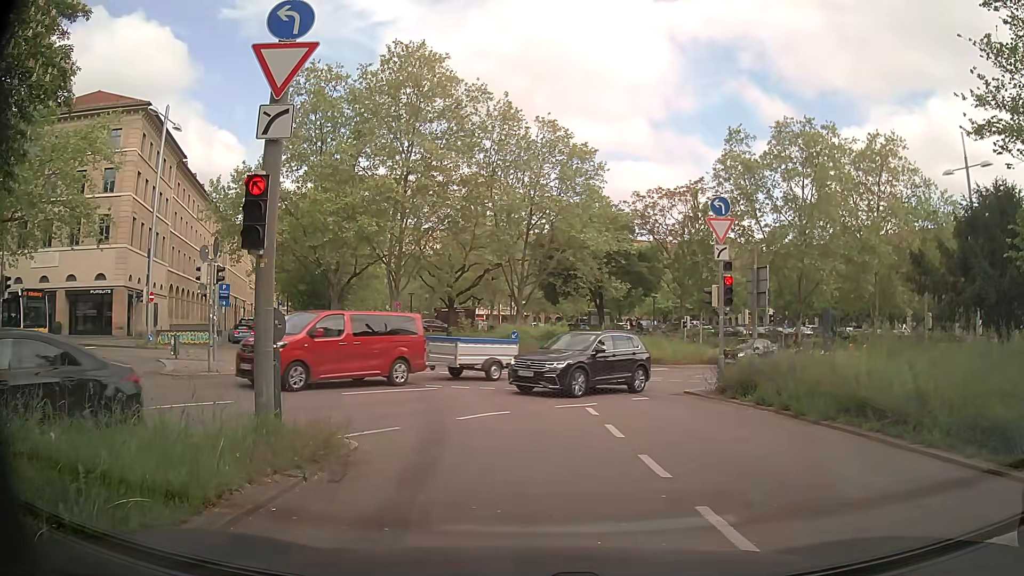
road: secondary_link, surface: asphalt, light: Day
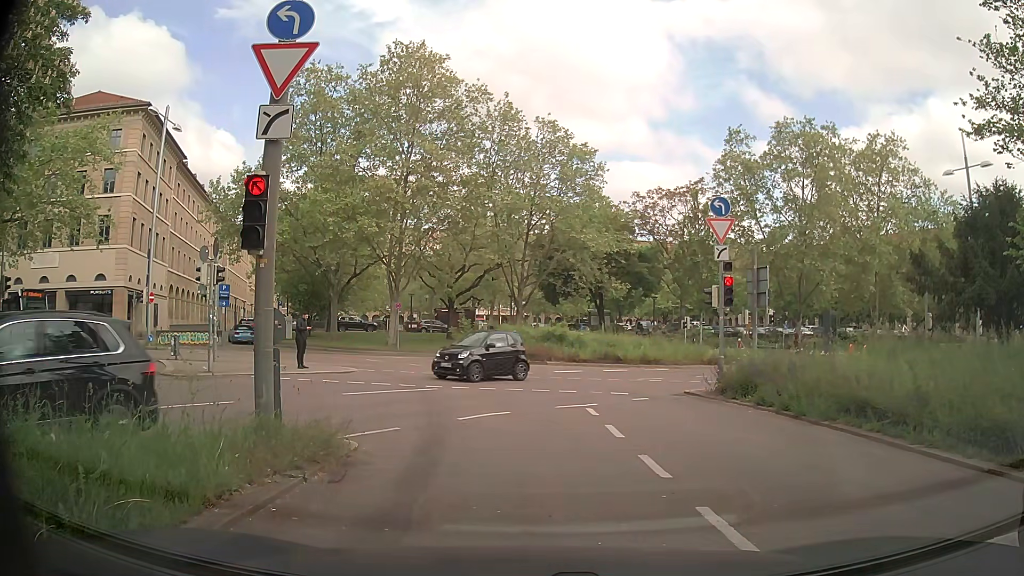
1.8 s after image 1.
(0.0, 0.0) m; 0°
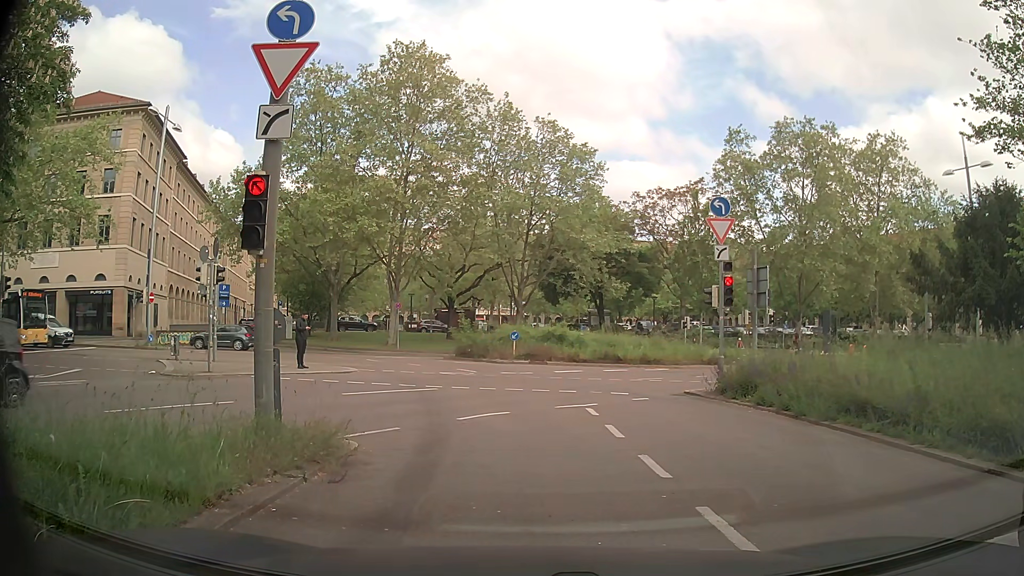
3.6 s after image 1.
(0.0, 0.0) m; 0°
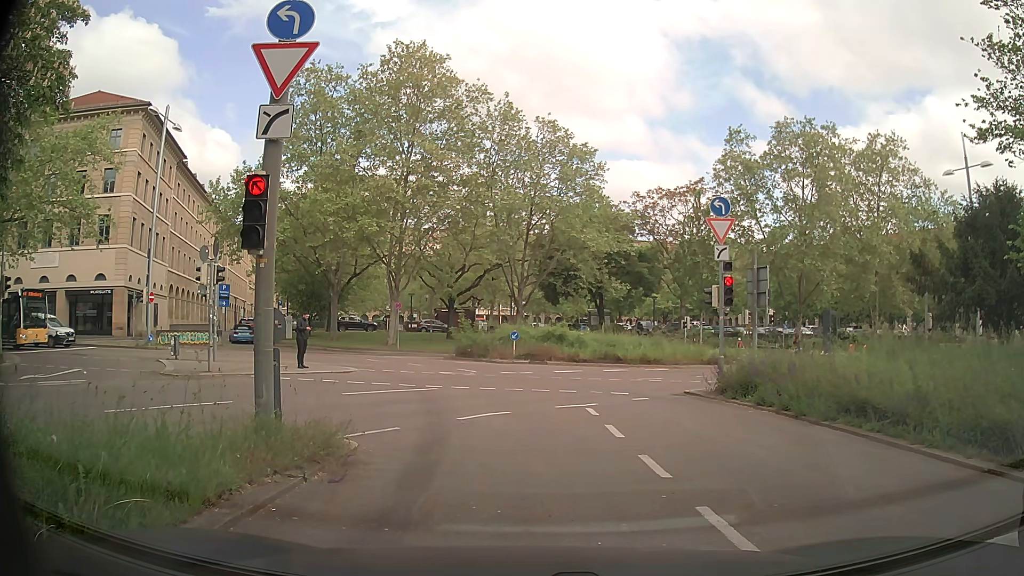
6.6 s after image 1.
(0.0, 0.0) m; 0°
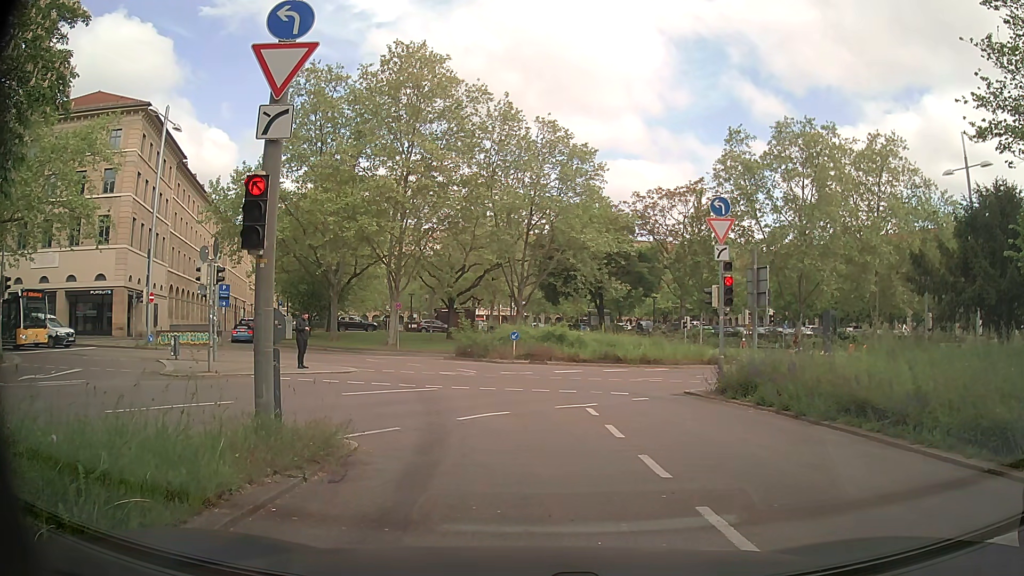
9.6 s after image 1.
(0.0, 0.0) m; 0°
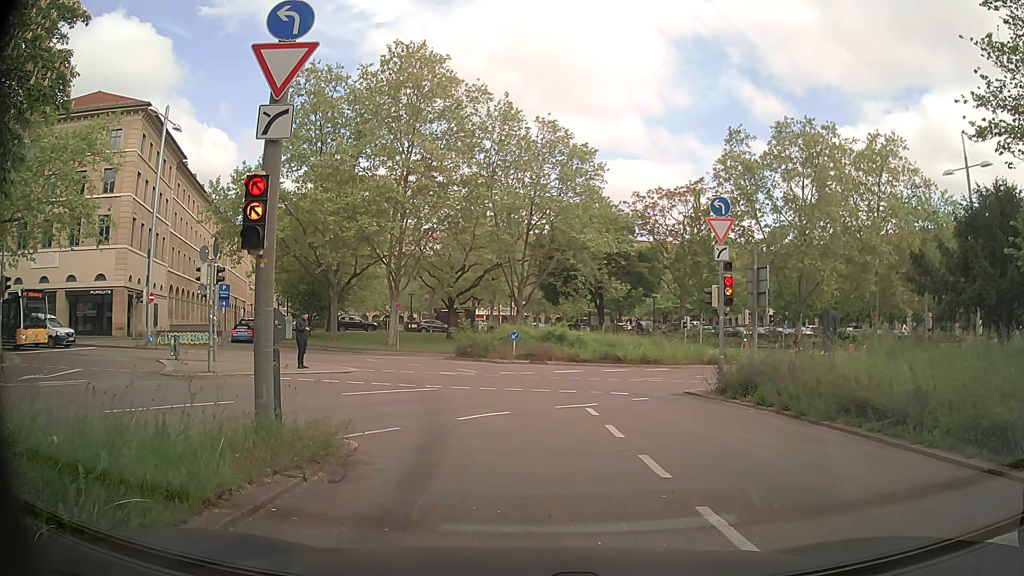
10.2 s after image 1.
(0.0, 0.0) m; 0°
